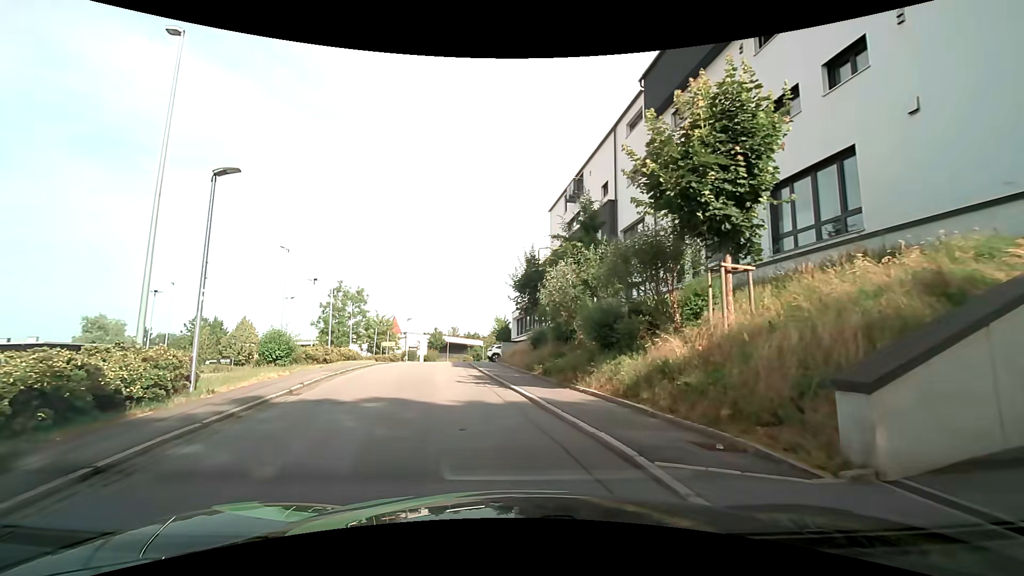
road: residential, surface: asphalt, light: Day
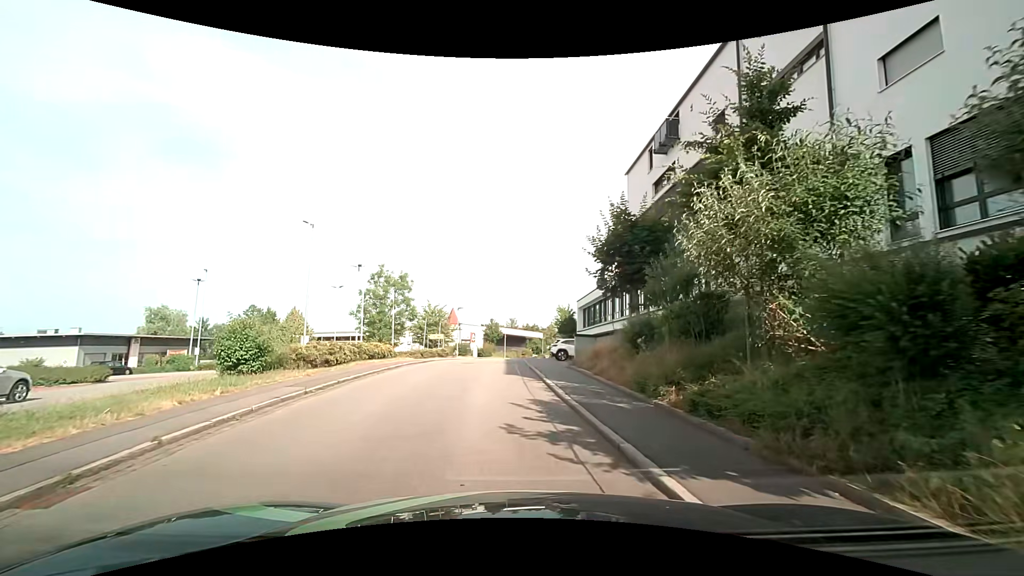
(-0.8, +8.4) m; -7°
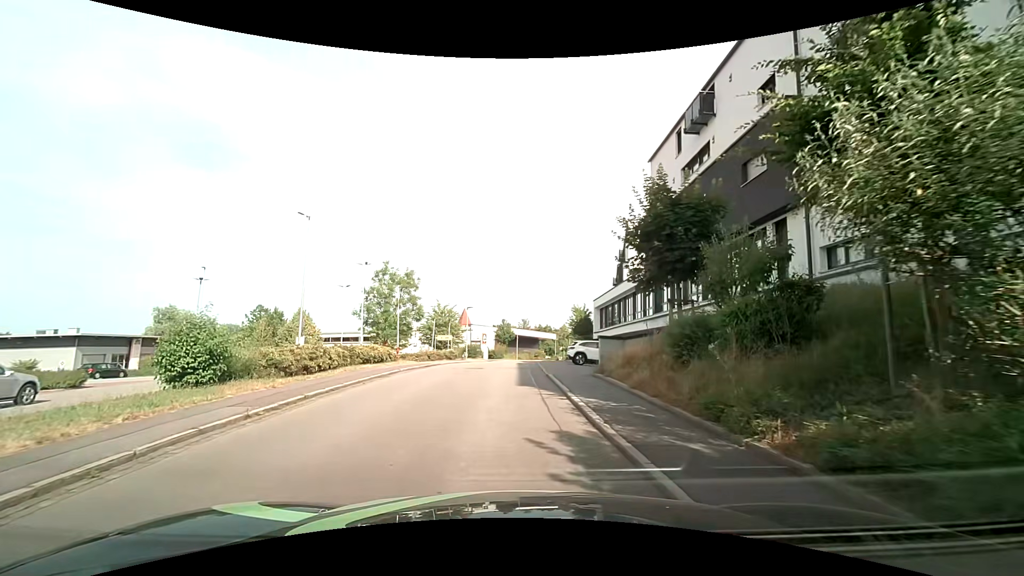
(-0.1, +3.1) m; -3°
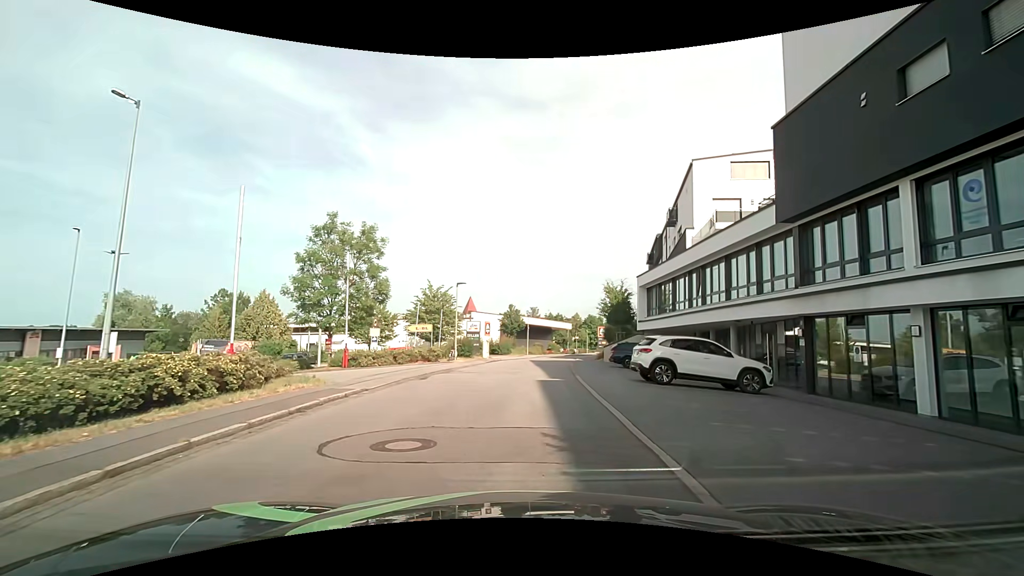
(-0.2, +15.7) m; 0°
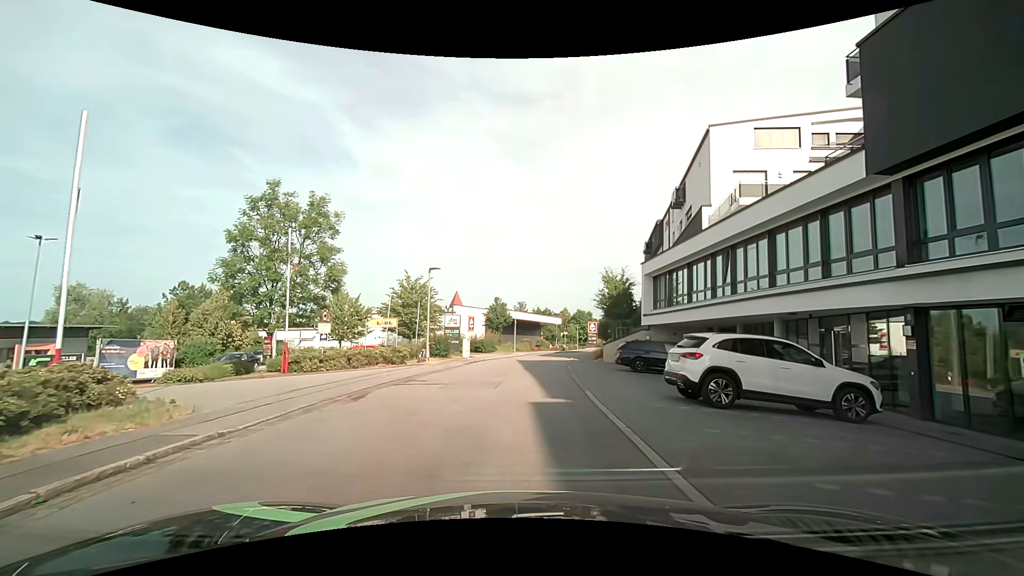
(+0.1, +5.5) m; +1°
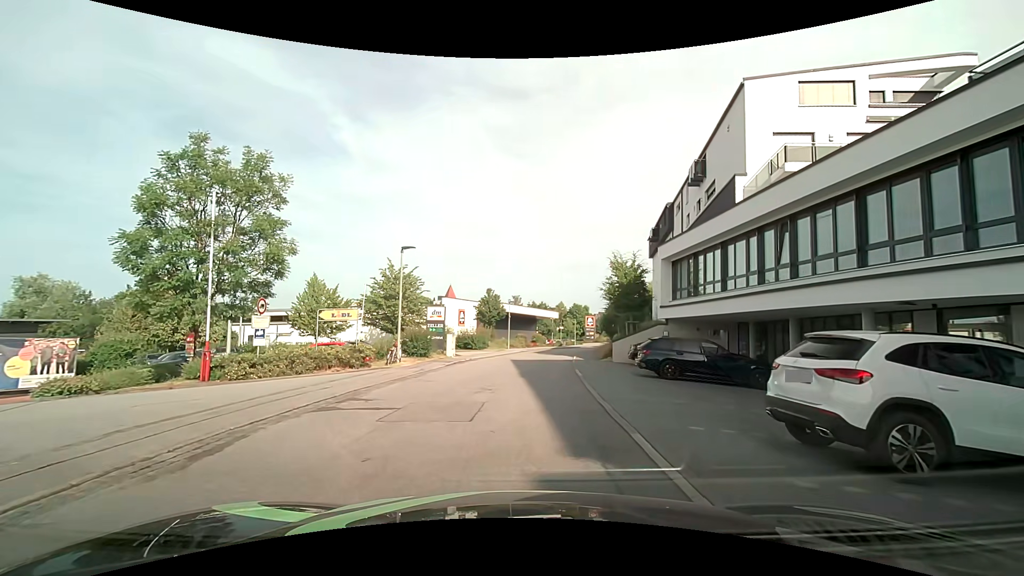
(+0.1, +5.2) m; 0°
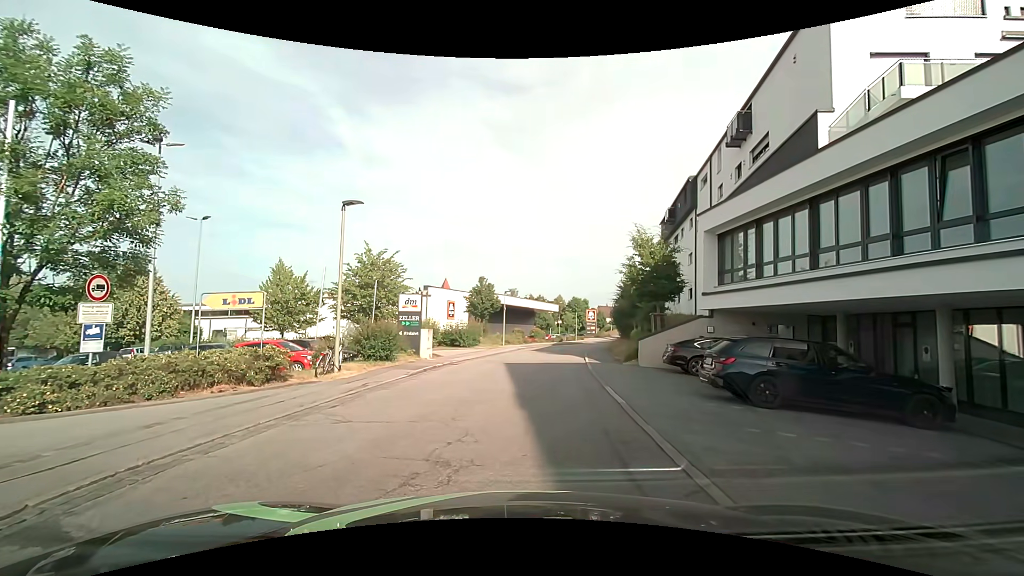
(+0.1, +6.6) m; +1°
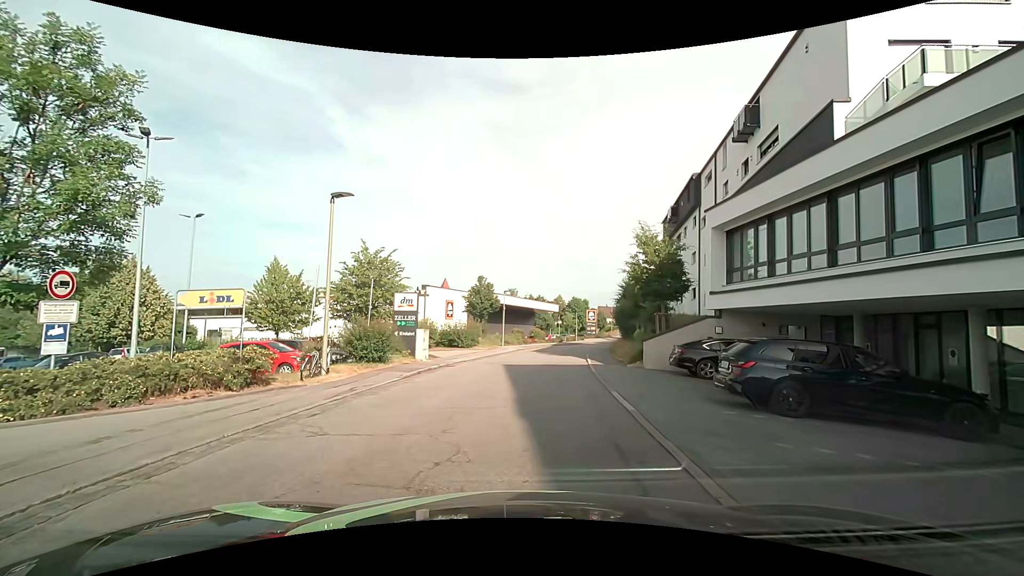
(0.0, +0.9) m; 0°
